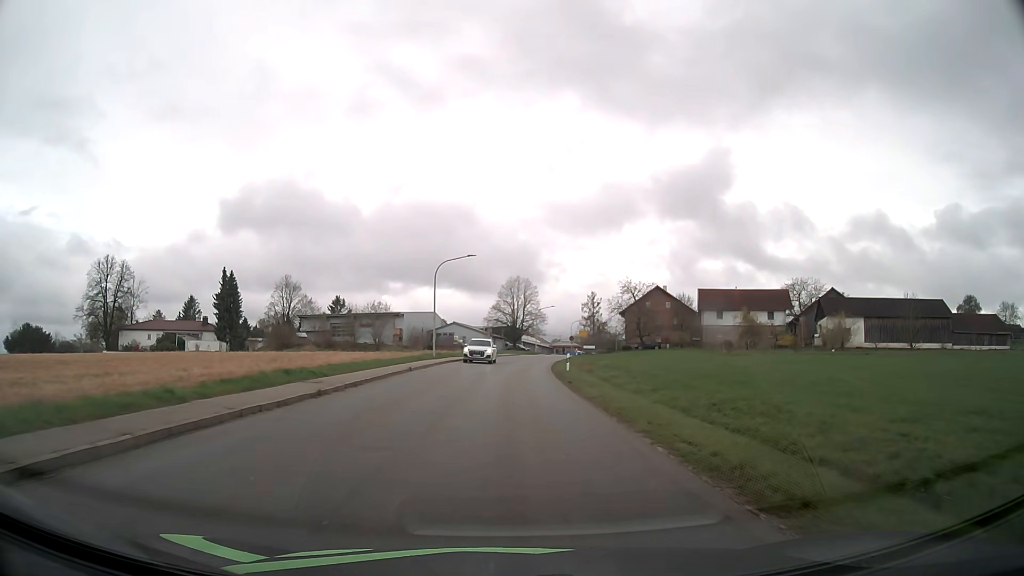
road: tertiary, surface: asphalt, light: Day
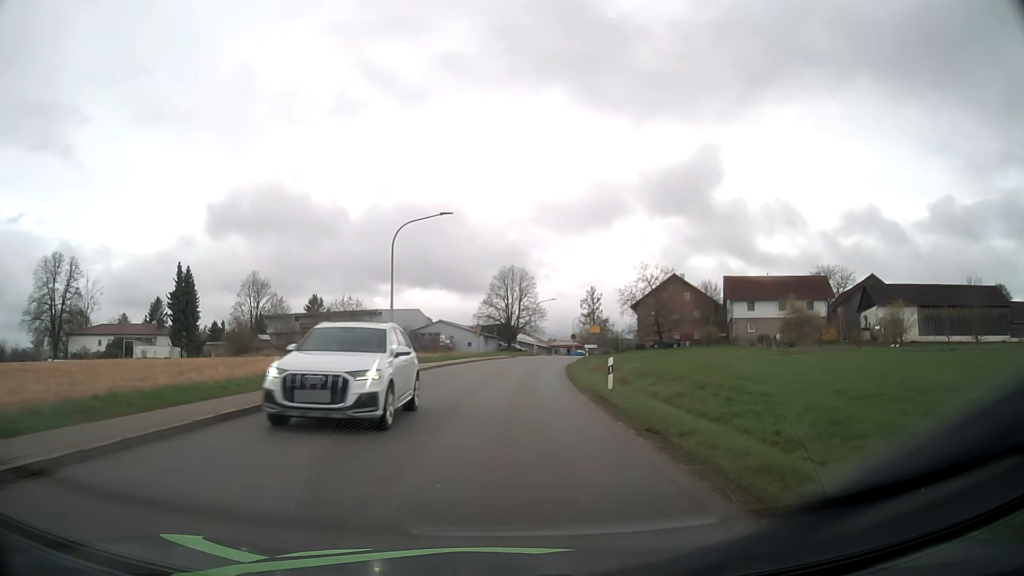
(+0.1, +15.6) m; 0°
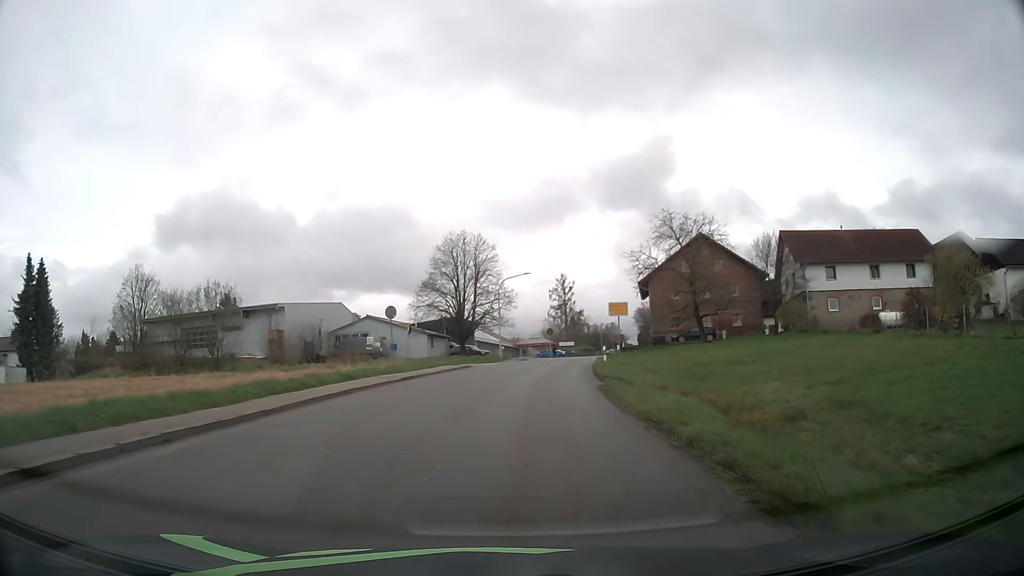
(+0.8, +30.9) m; +3°
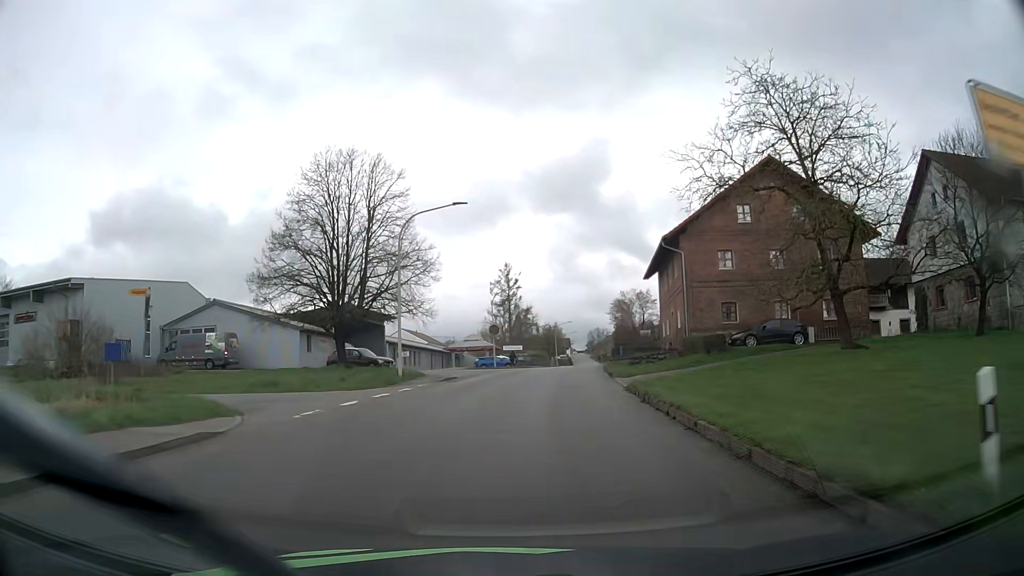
(+1.1, +30.0) m; +5°
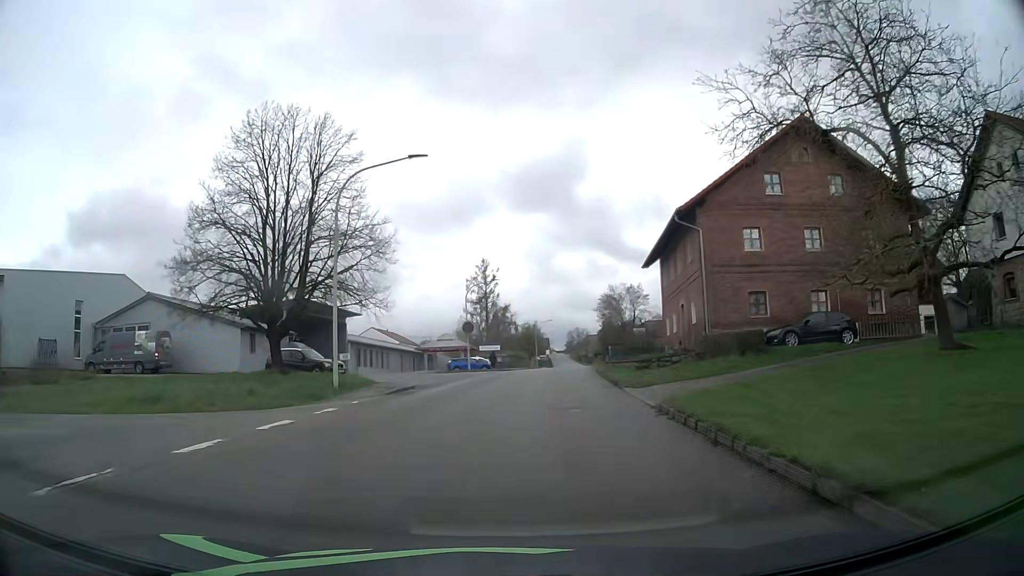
(+0.1, +7.4) m; +2°
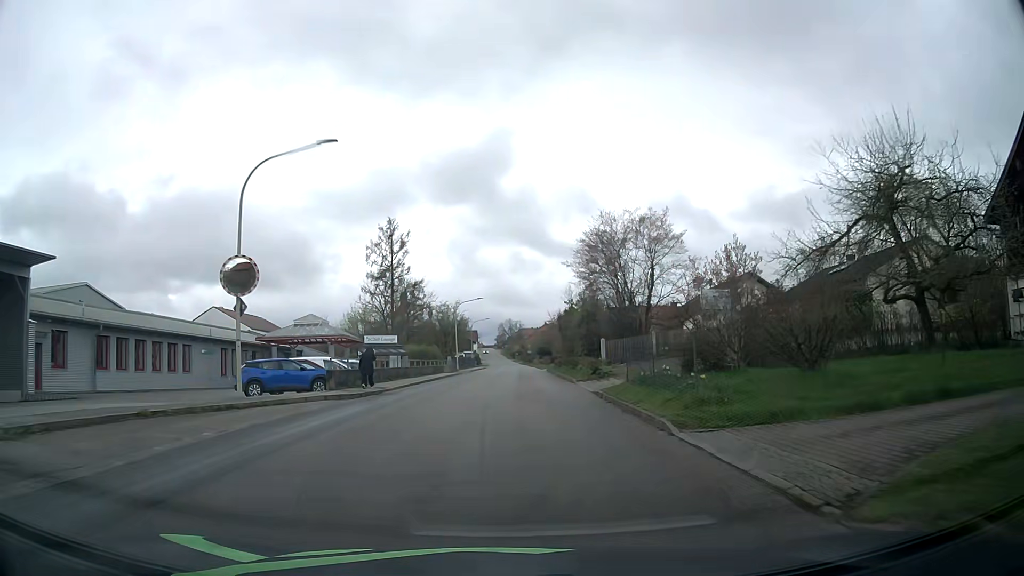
(+2.5, +36.3) m; +6°
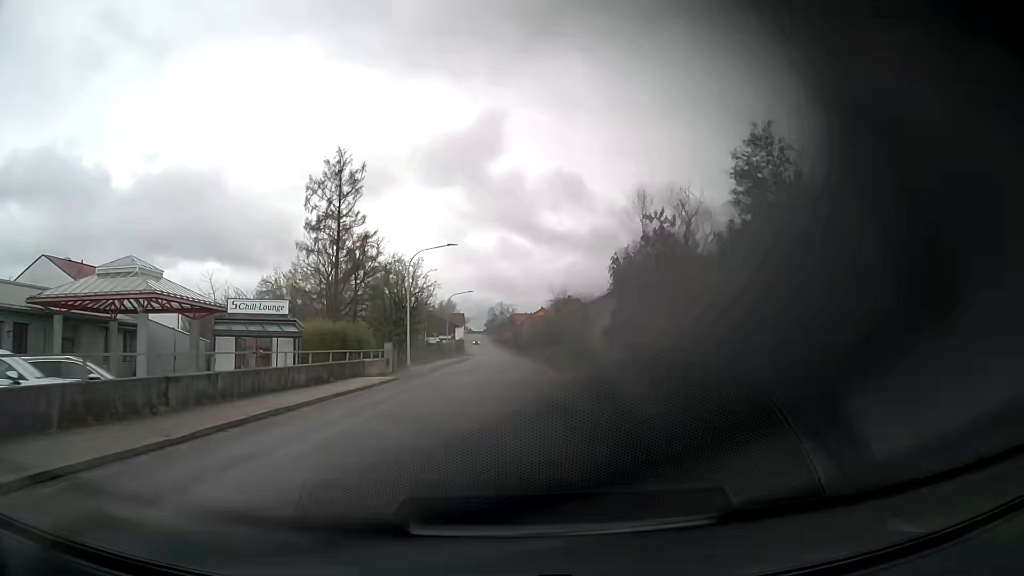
(+0.2, +29.1) m; +1°
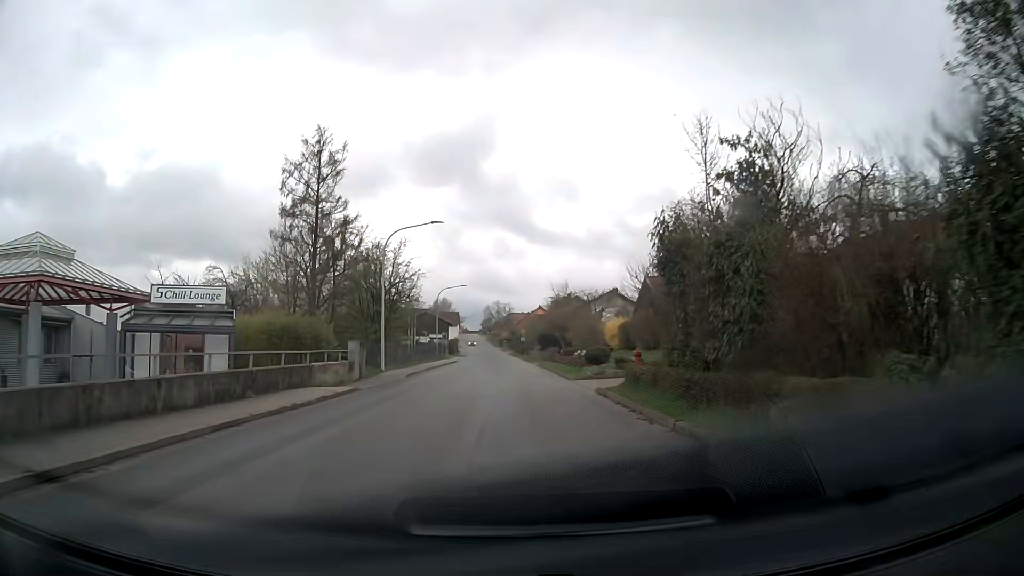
(0.0, +7.3) m; 0°
(0, +10) (0, +20) (0, +30) (0, +40) (0, +50) (0, +60) (0, +70) (0, +80) (-1, +90) (-1, +100) m
